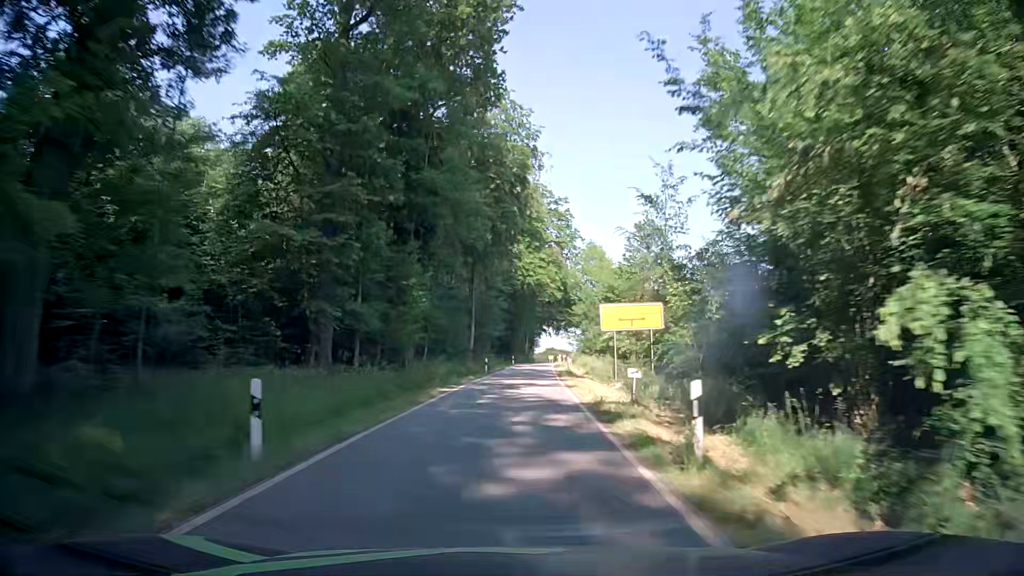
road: tertiary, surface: asphalt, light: Day
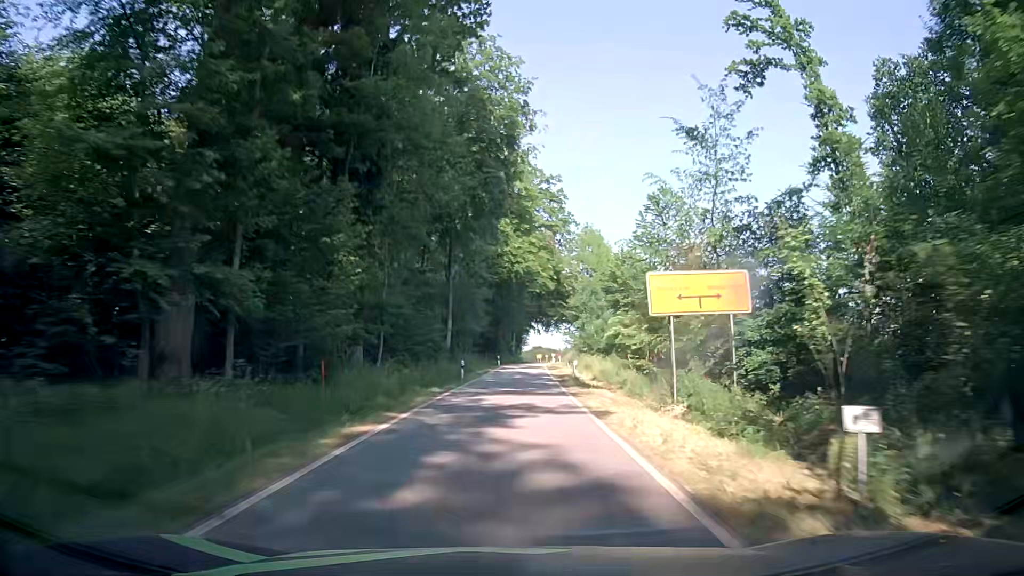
(+0.2, +11.5) m; +2°
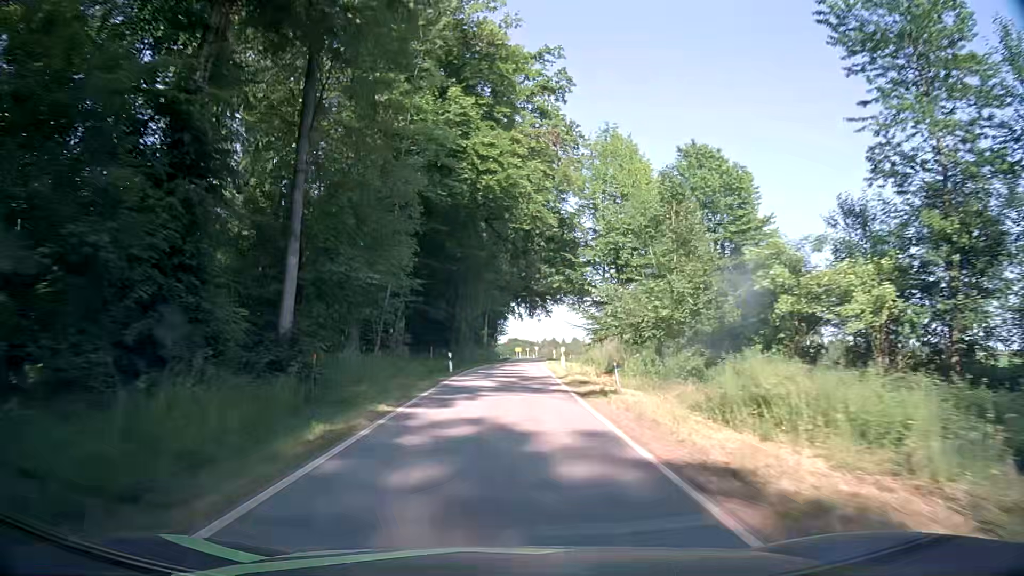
(+0.6, +35.3) m; +2°
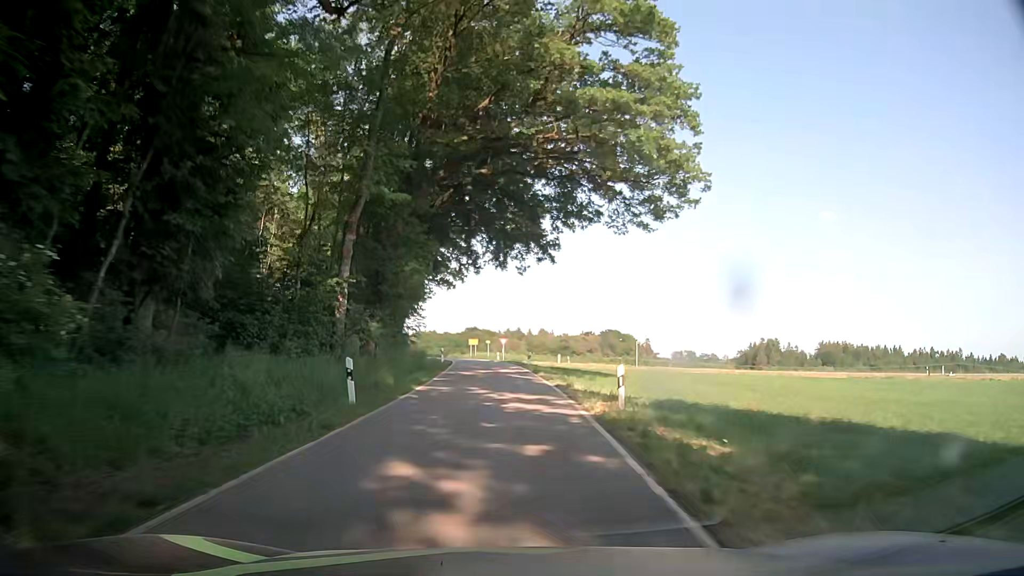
(+1.8, +55.7) m; +4°
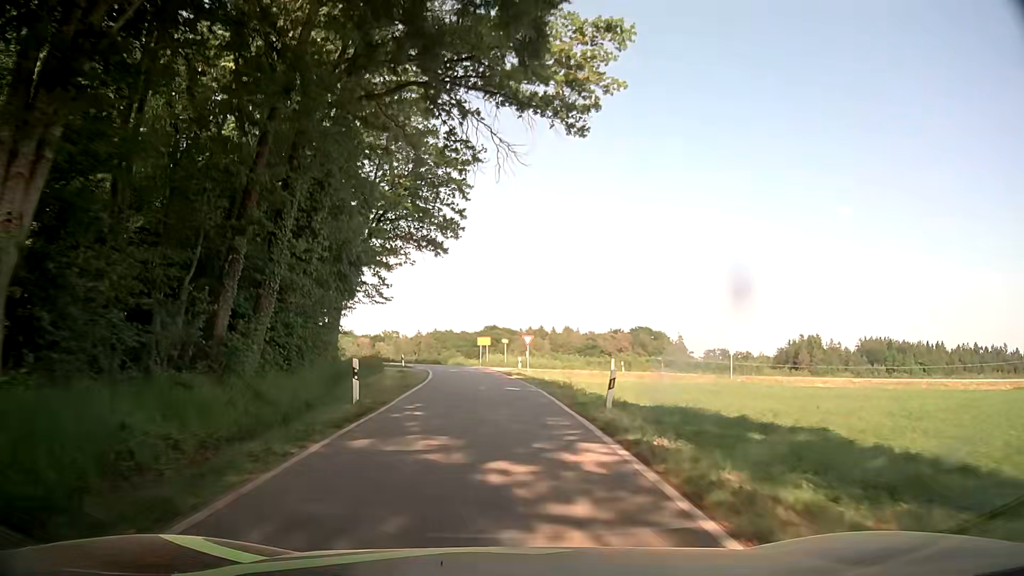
(-0.2, +28.5) m; 0°
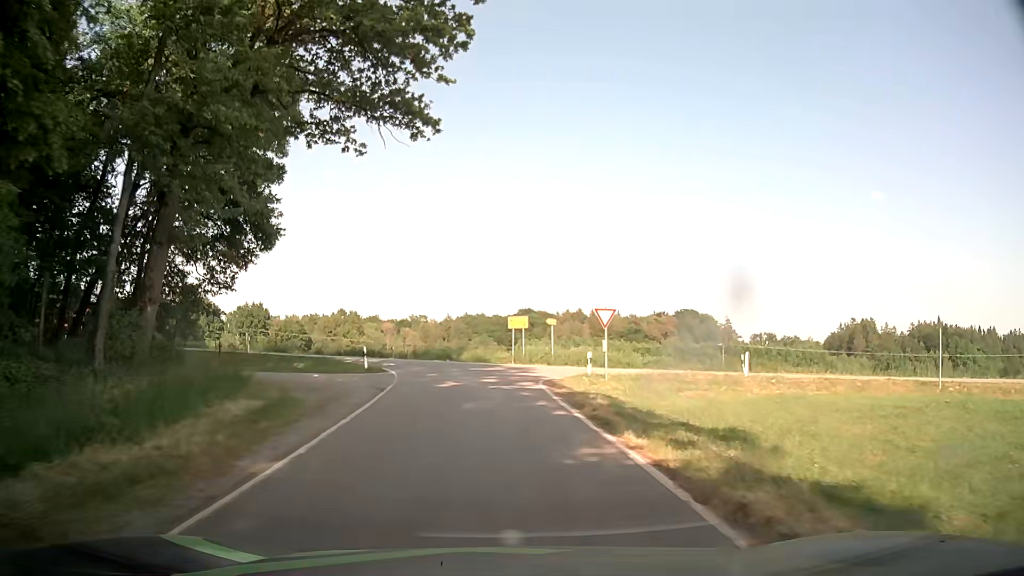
(-1.3, +24.1) m; -5°
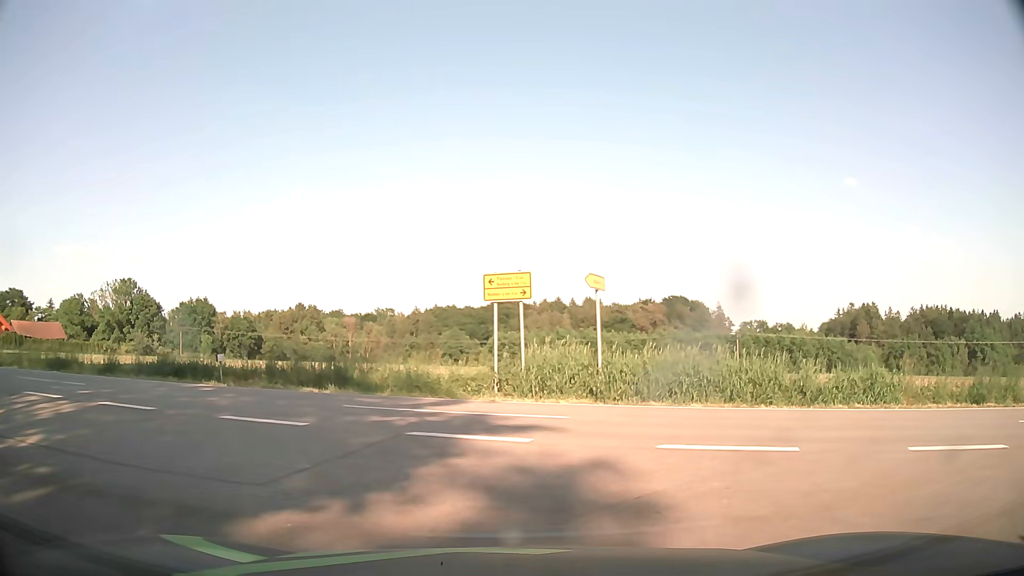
(+0.2, +24.8) m; +3°
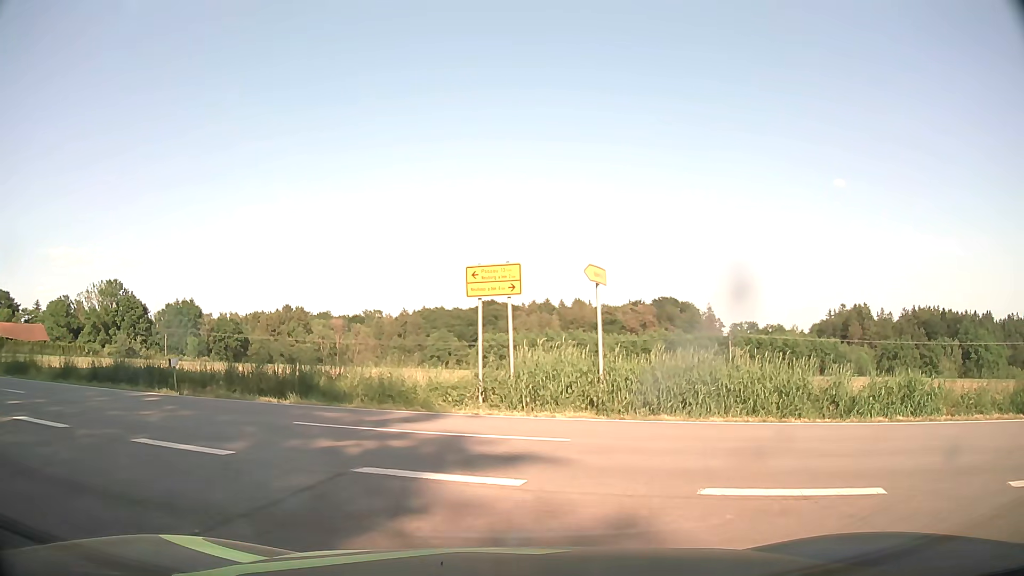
(0.0, +2.1) m; +2°
(-3, +9) (-11, +14) (-21, +17) (-31, +20) (-40, +22) (-50, +24) (-60, +26) (-70, +29) (-79, +31) (-89, +33) m
